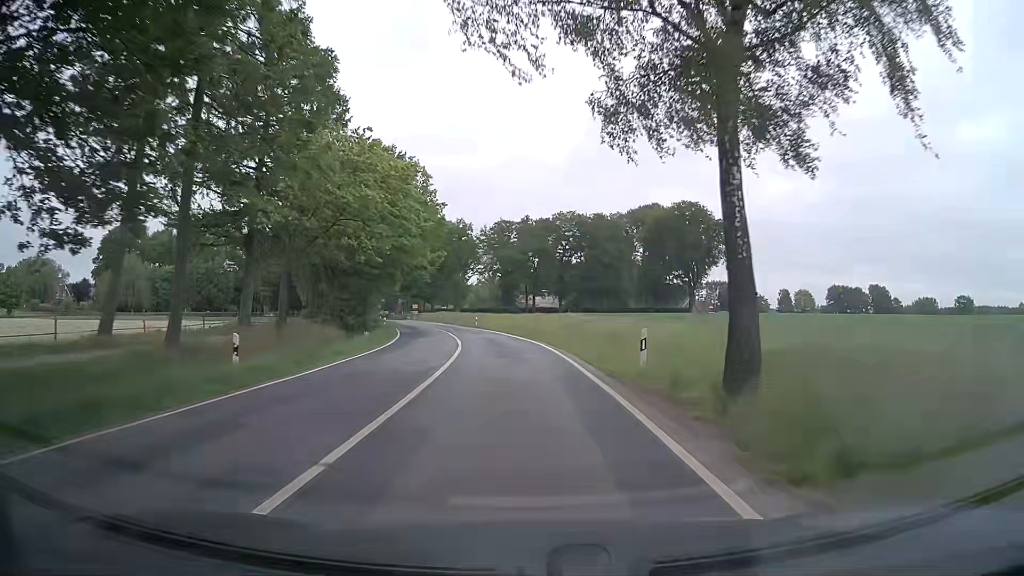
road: secondary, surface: asphalt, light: Day
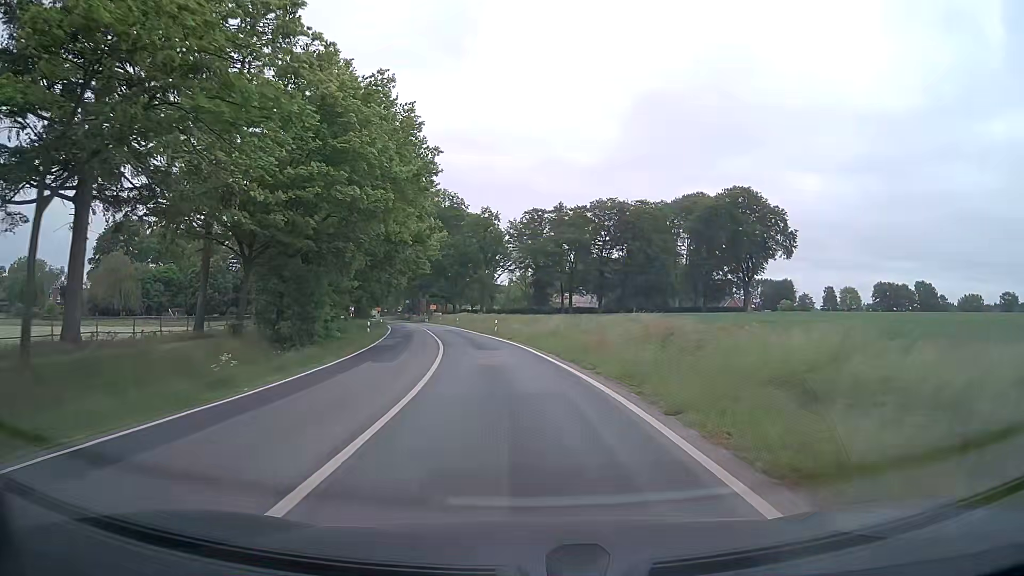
(-0.3, +17.7) m; -3°
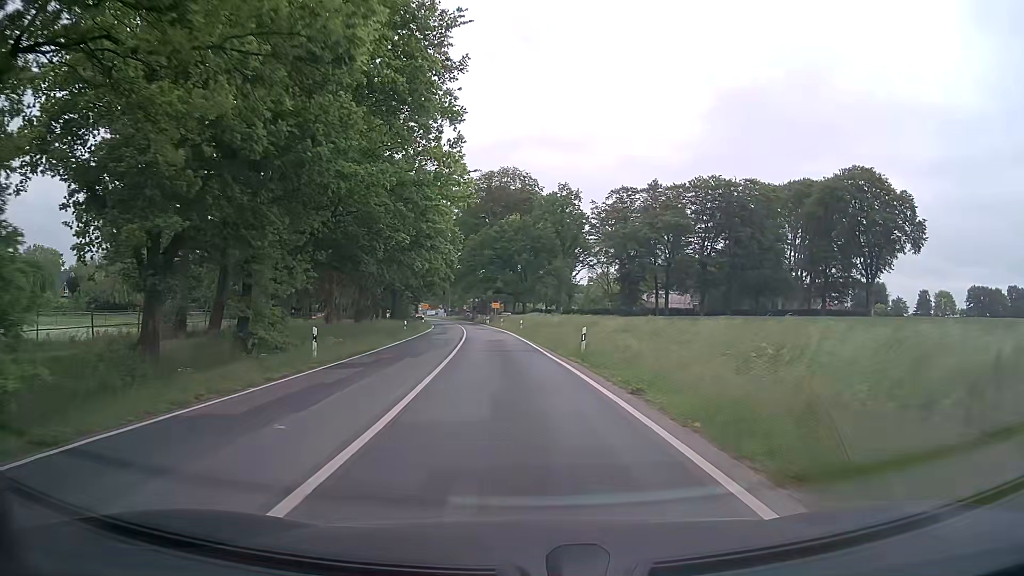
(-1.4, +24.2) m; -6°
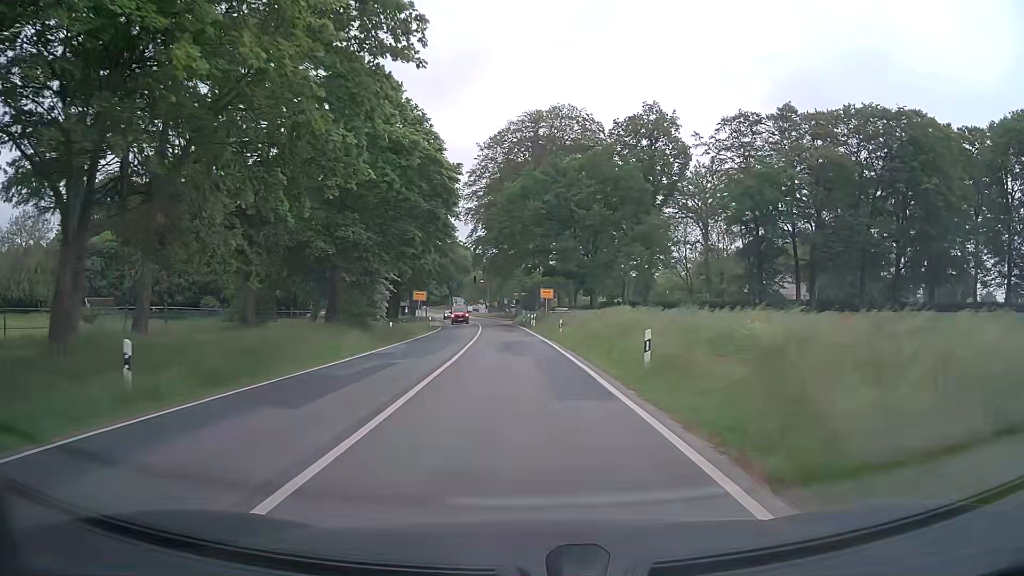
(-2.2, +39.5) m; -4°
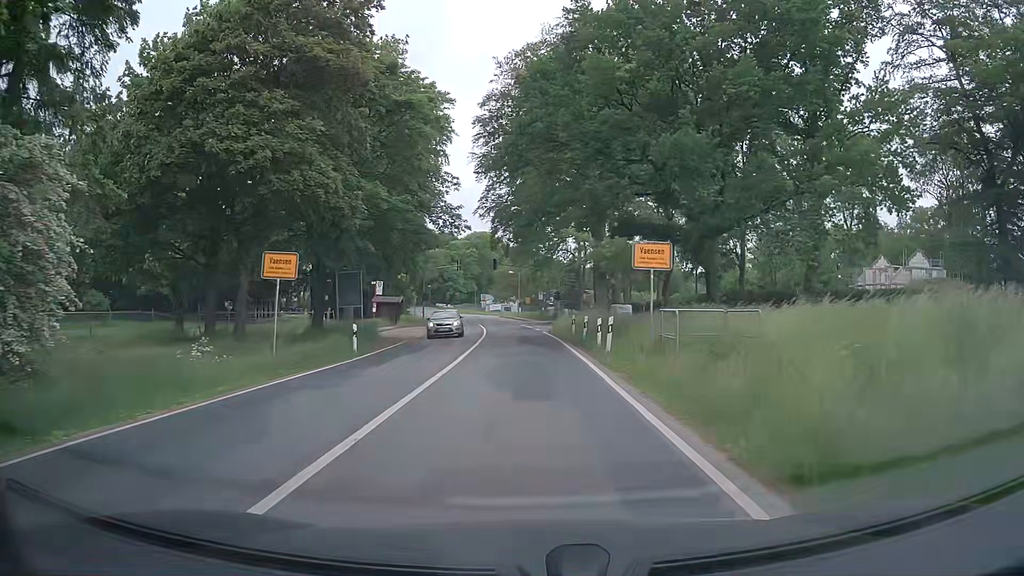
(-0.8, +32.9) m; -3°
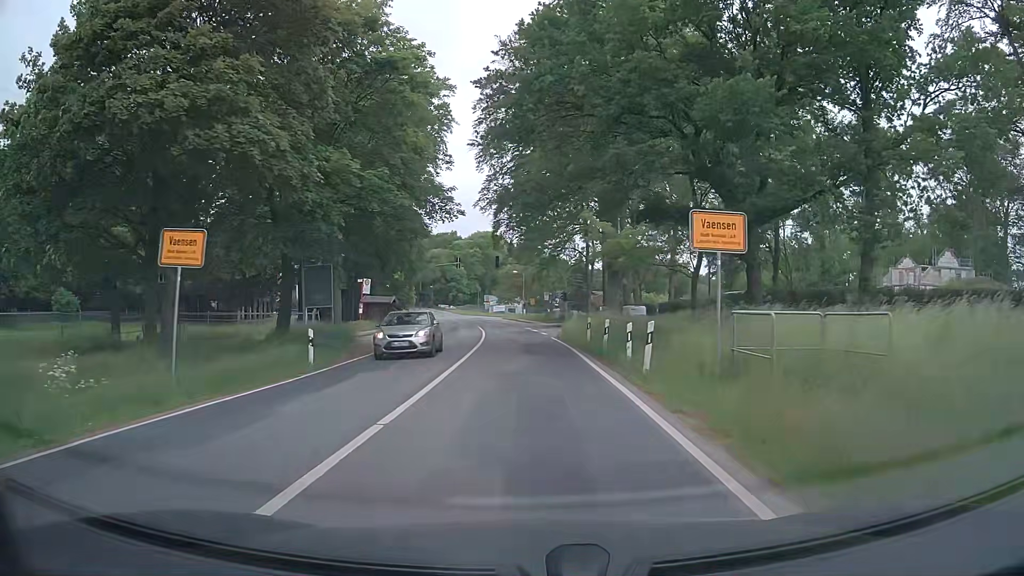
(-0.1, +5.5) m; -1°
(0, +10) (0, +20) (0, +30) (0, +40) (+1, +50) (+1, +60) (0, +70) (-1, +80) (-3, +90) (-5, +99) m
